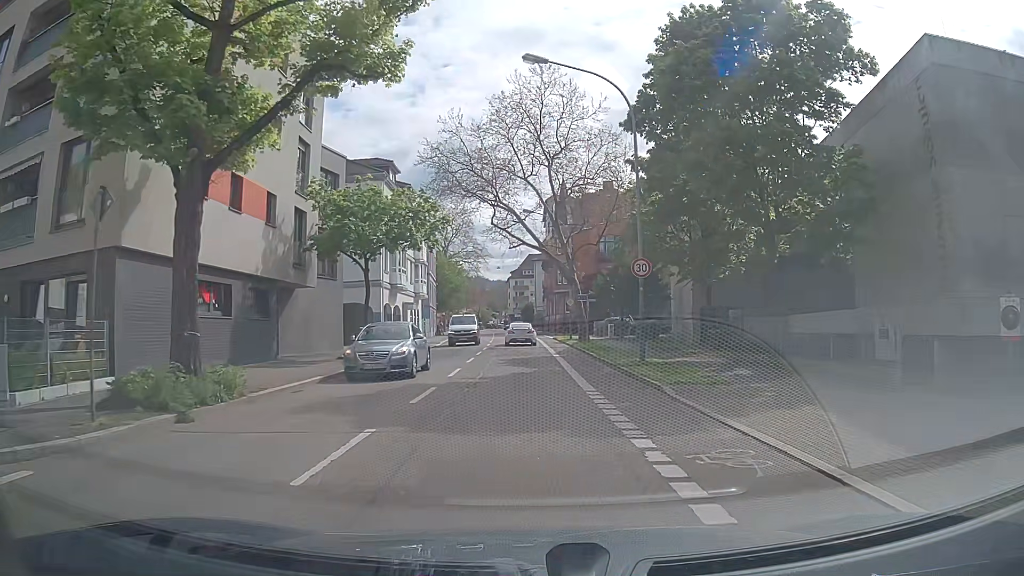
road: tertiary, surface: asphalt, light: Day
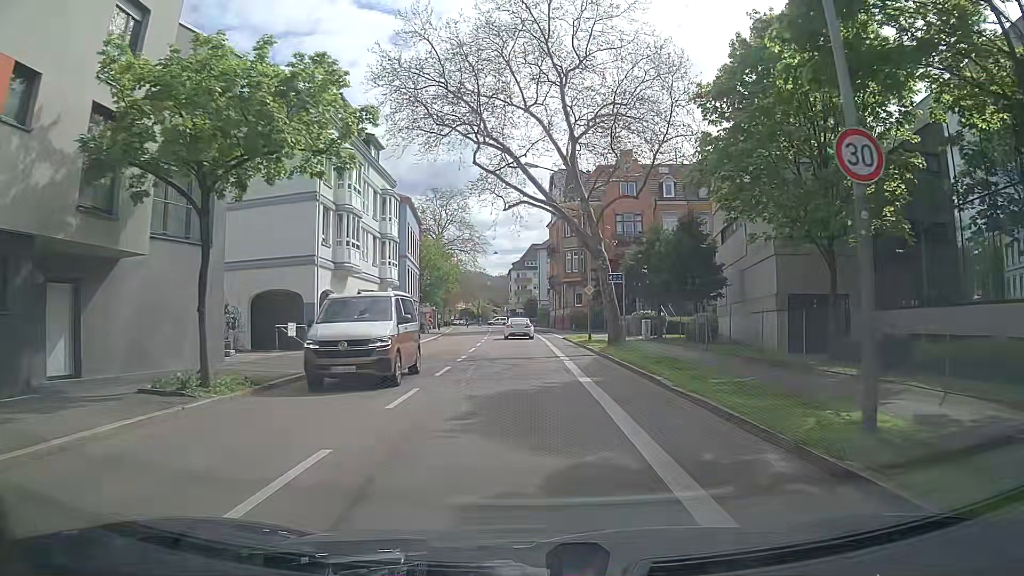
(0.0, +13.8) m; 0°
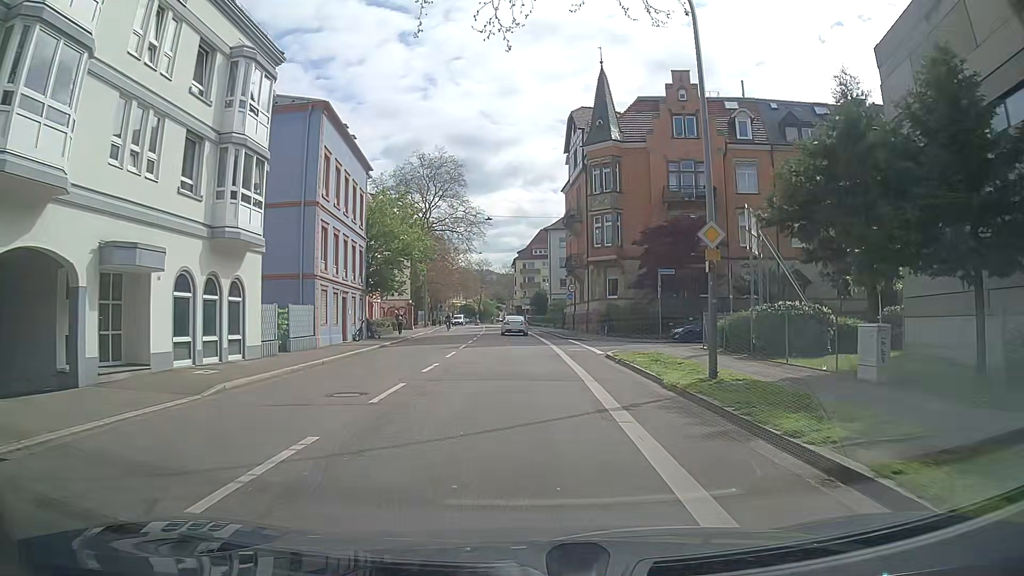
(-0.4, +23.7) m; -2°
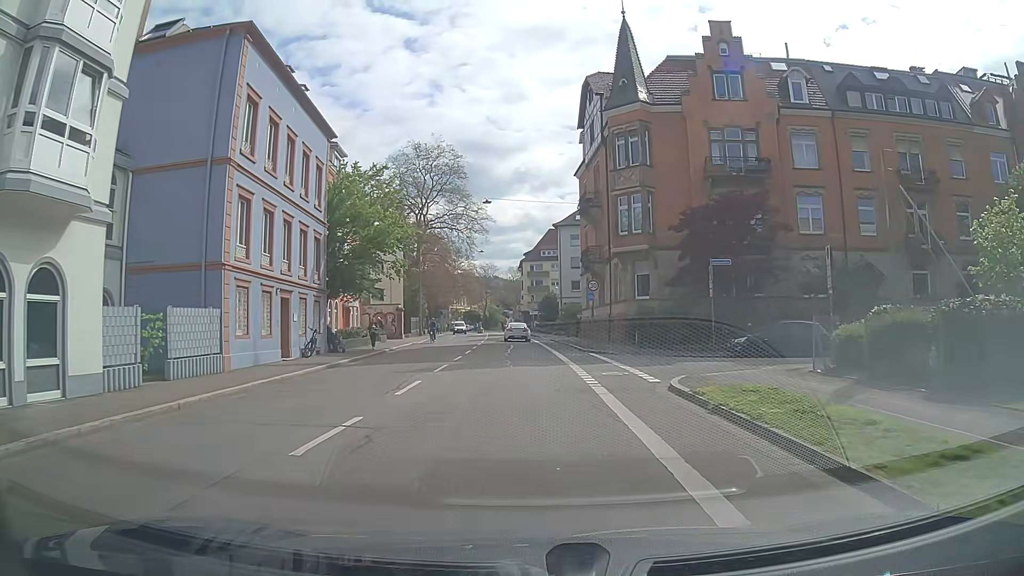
(+0.1, +9.7) m; -1°
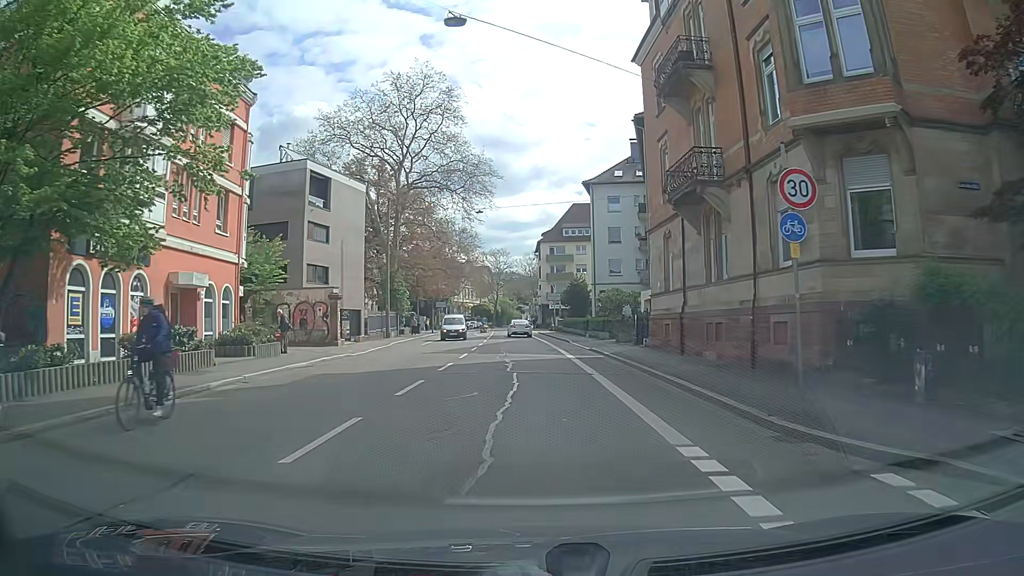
(+0.2, +24.5) m; -1°
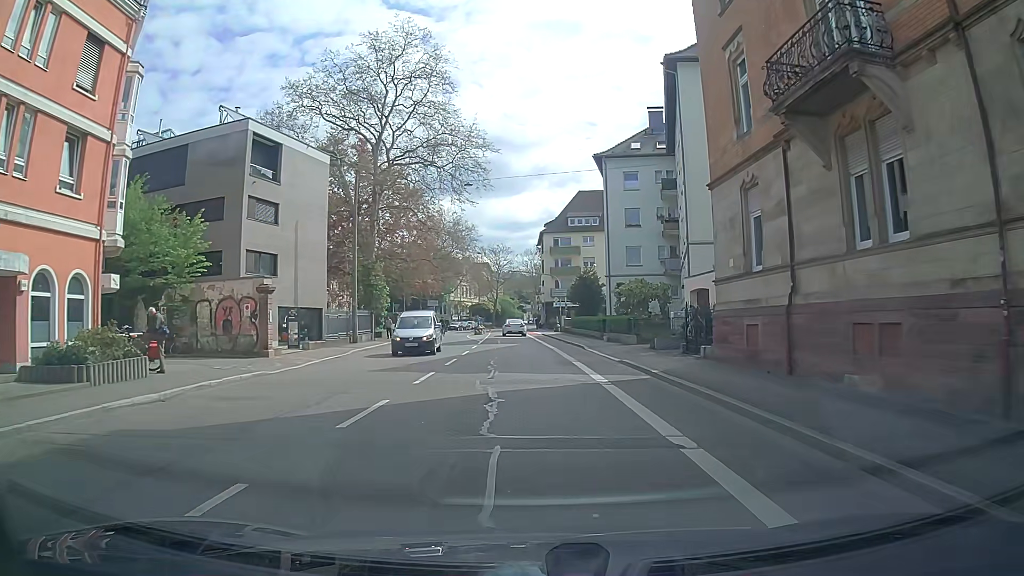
(+0.1, +10.0) m; 0°
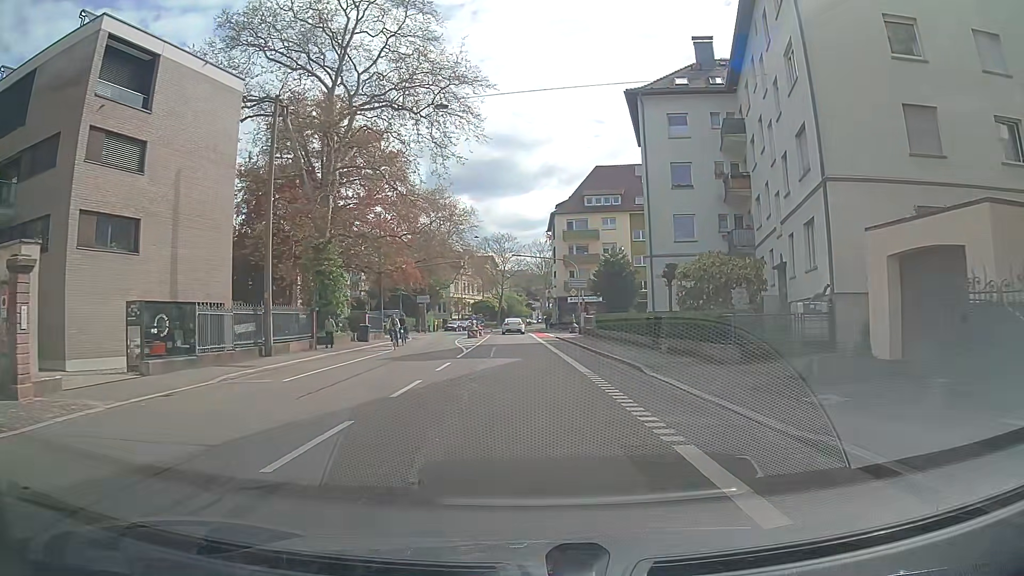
(+0.1, +14.6) m; +1°
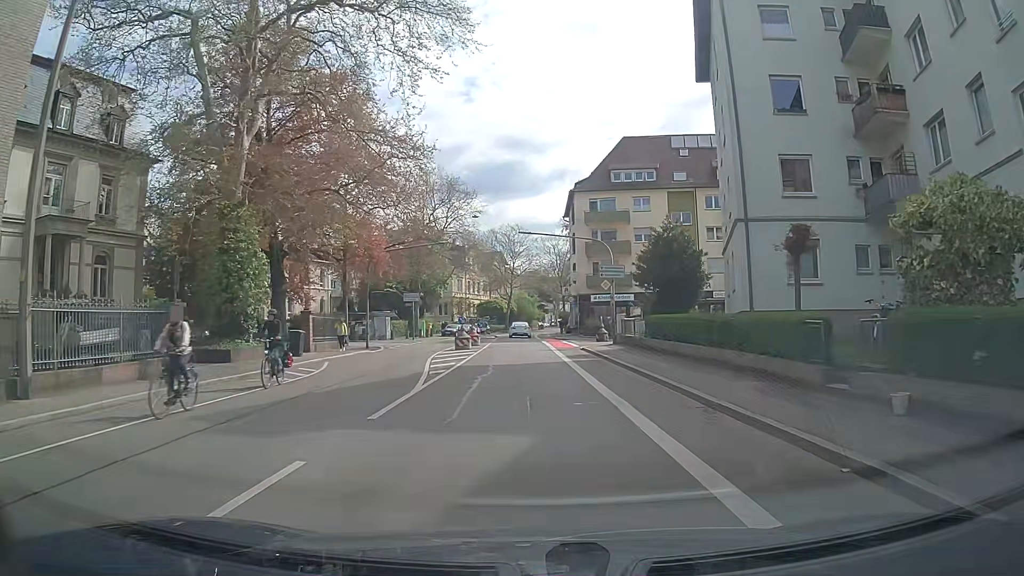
(-0.5, +14.5) m; -2°
(0, +10) (0, +20) (0, +30) (0, +40) (-1, +50) (-1, +60) (-1, +70) (-1, +80) (0, +90) (0, +100) m
